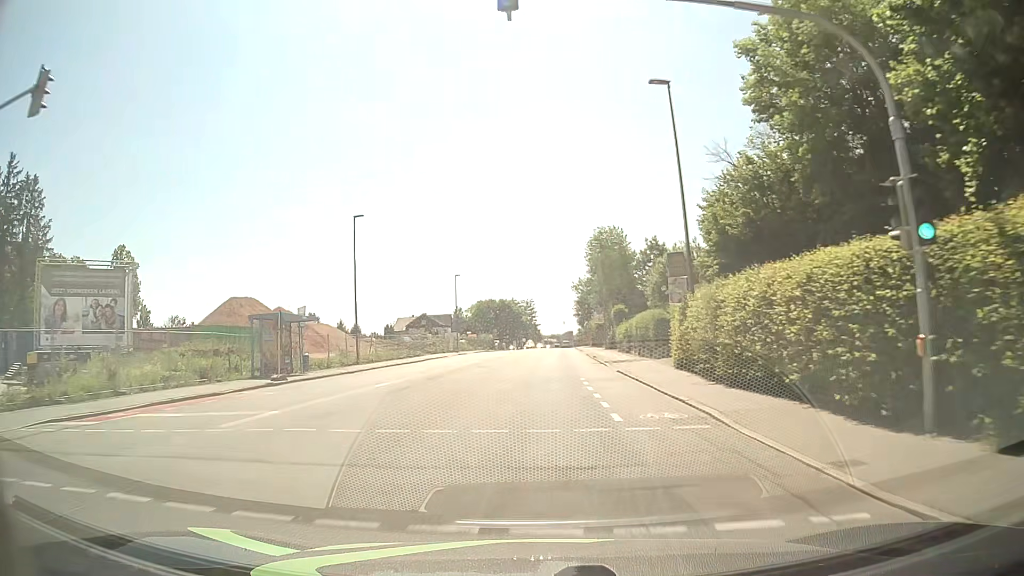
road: tertiary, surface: asphalt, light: Day
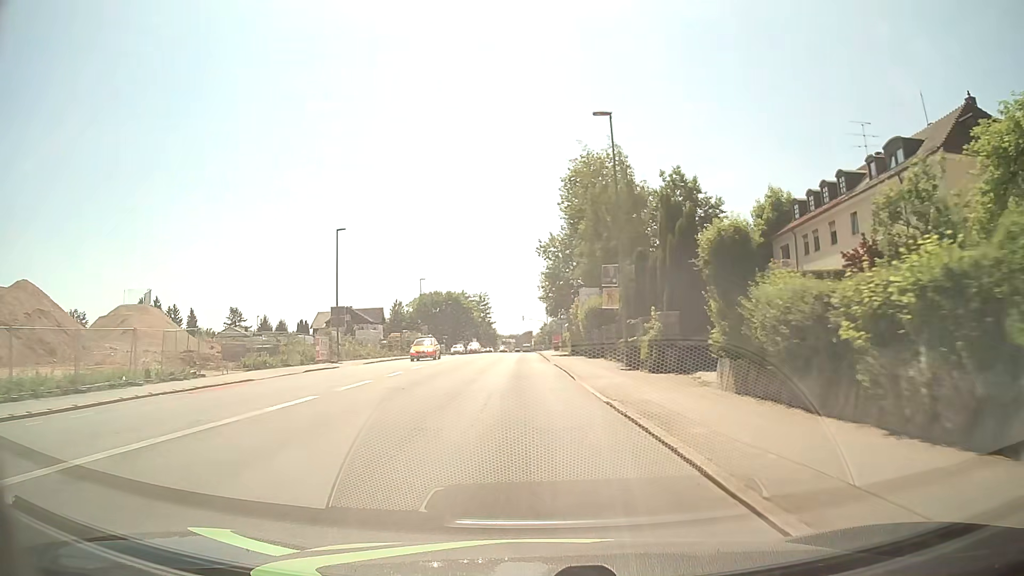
(+1.5, +38.7) m; +4°
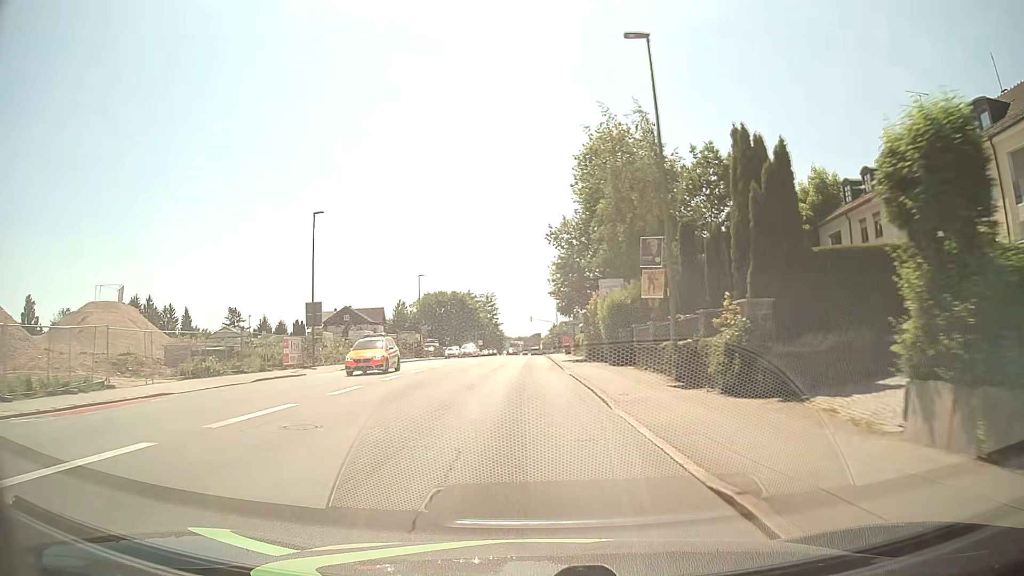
(0.0, +7.8) m; -1°
(0, +10) (0, +20) (0, +30) (0, +40) (0, +50) (0, +60) (0, +70) (0, +80) (0, +90) (0, +100) m
